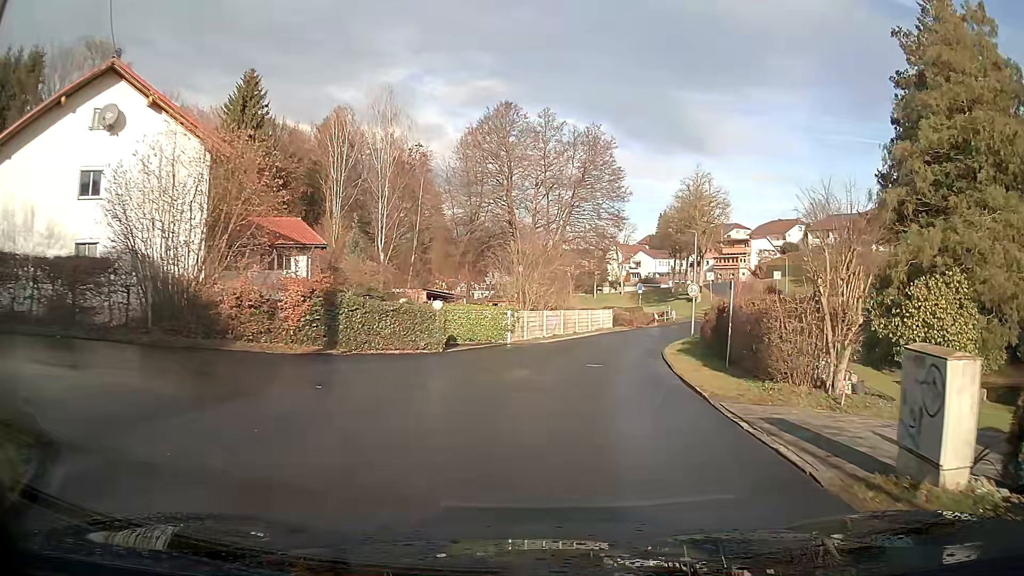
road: residential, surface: asphalt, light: Day
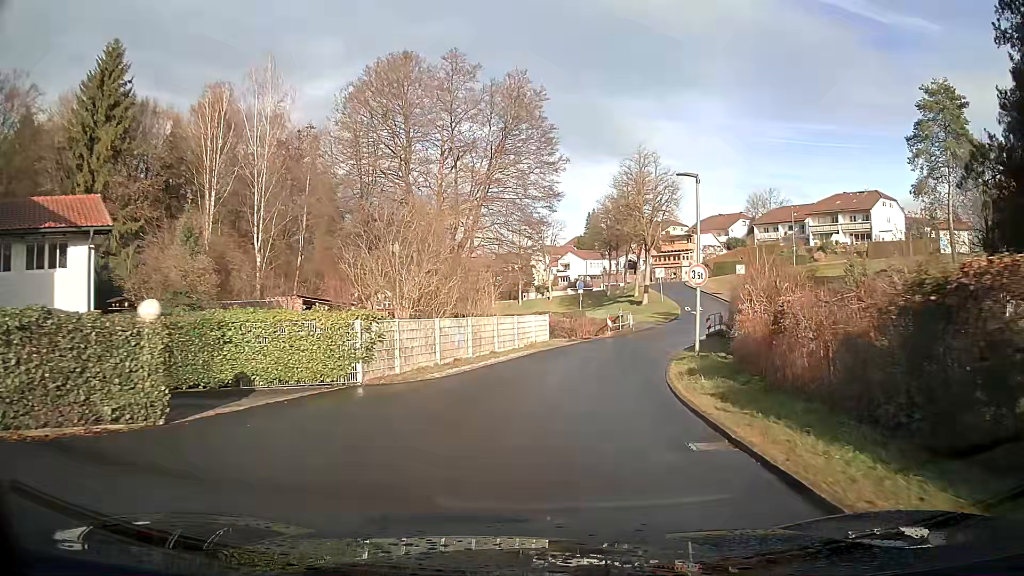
(+0.7, +13.6) m; +6°
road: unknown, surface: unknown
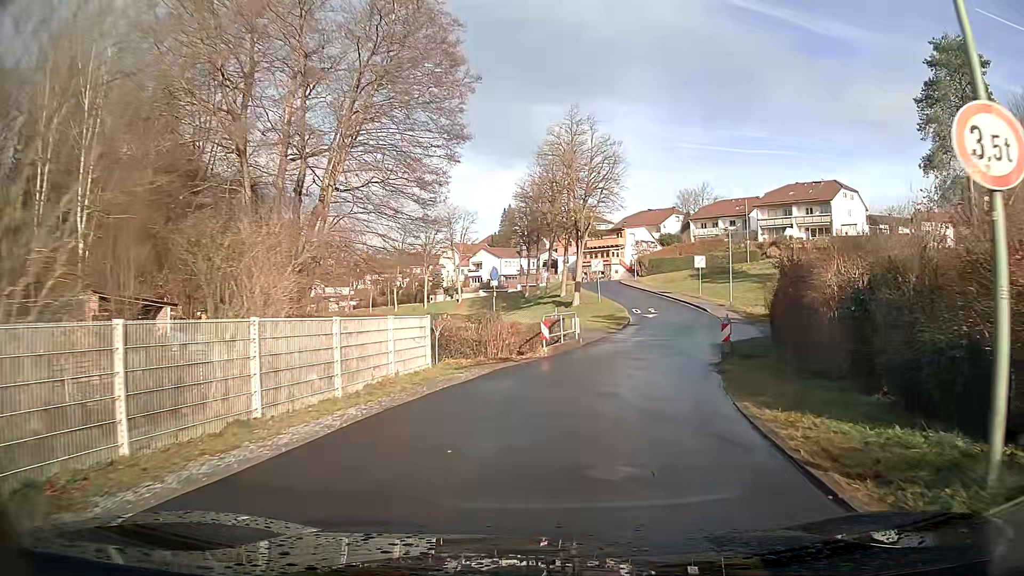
(+1.0, +14.6) m; +9°
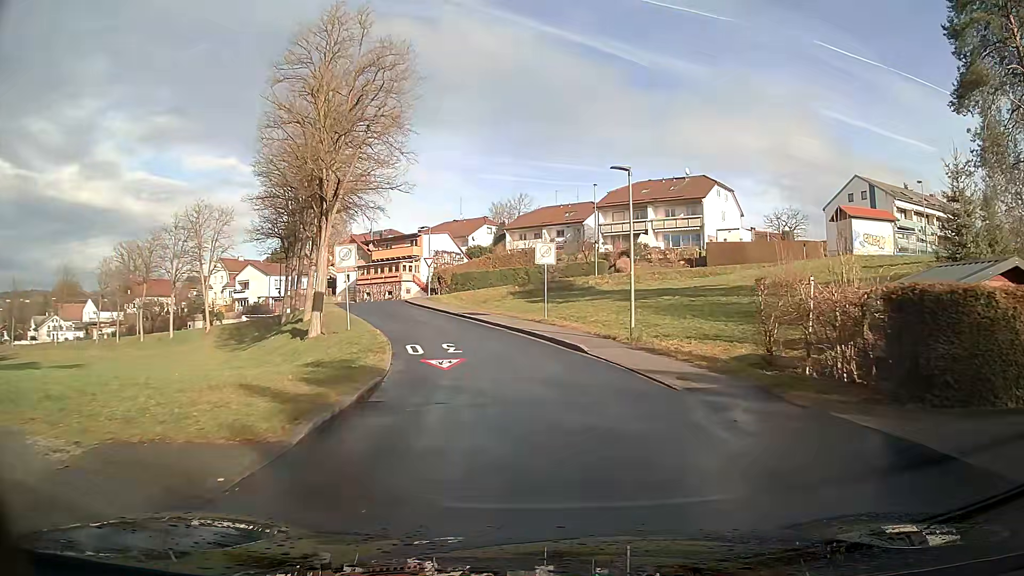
(+3.6, +24.9) m; +13°
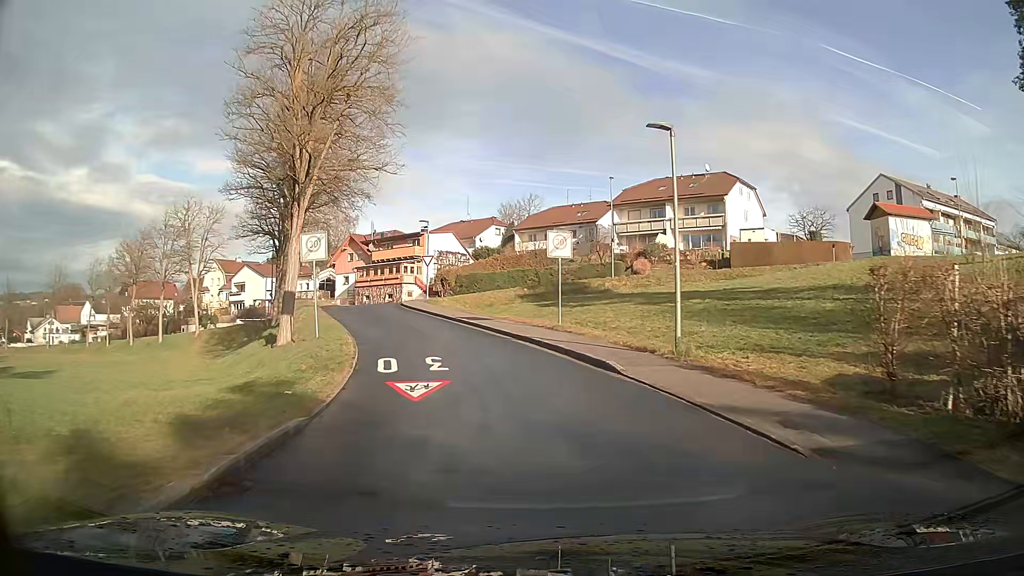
(0.0, +5.0) m; -1°
(-1, +10) (-2, +20) (-5, +29) (-8, +39) (-8, +49) (-8, +58) (-15, +65) (-24, +70) (-32, +75) (-41, +79) m
